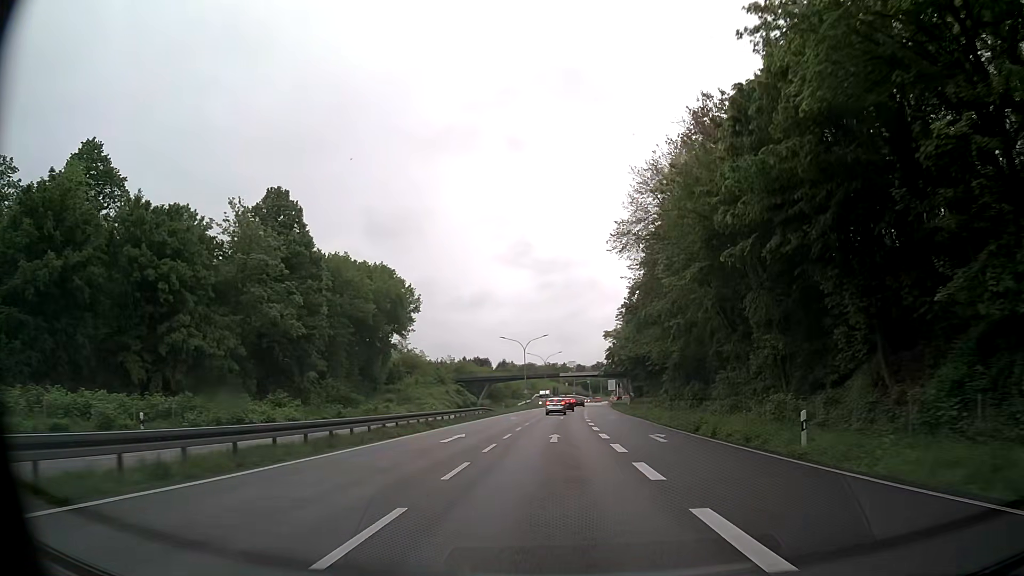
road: trunk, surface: asphalt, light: Day
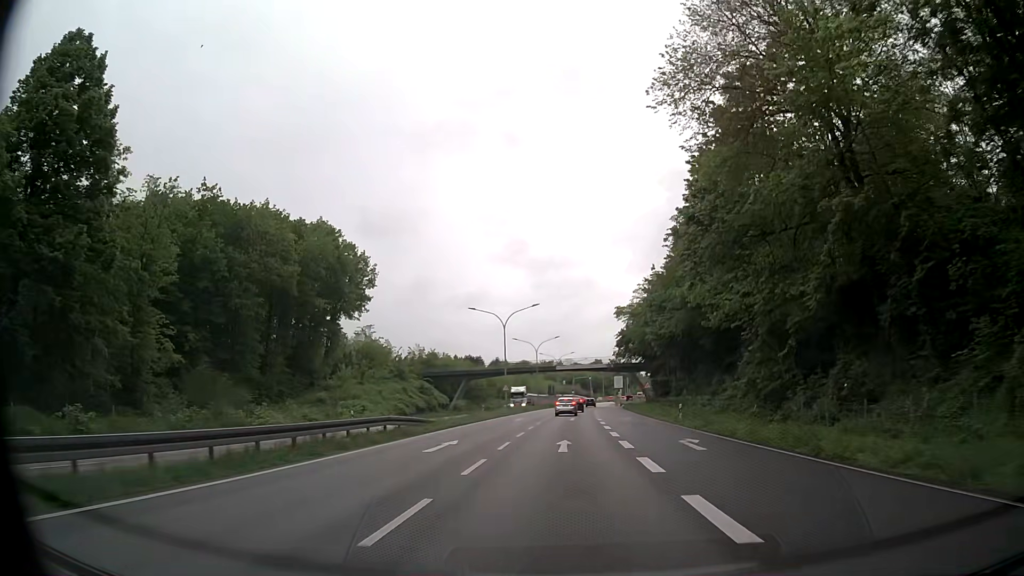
(+0.4, +29.1) m; +1°
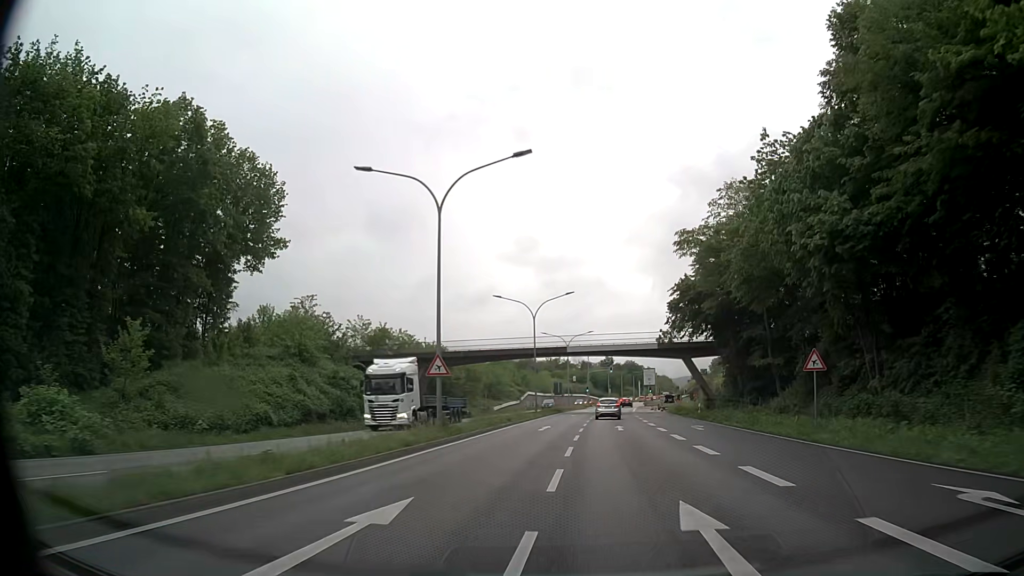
(-0.4, +38.1) m; 0°
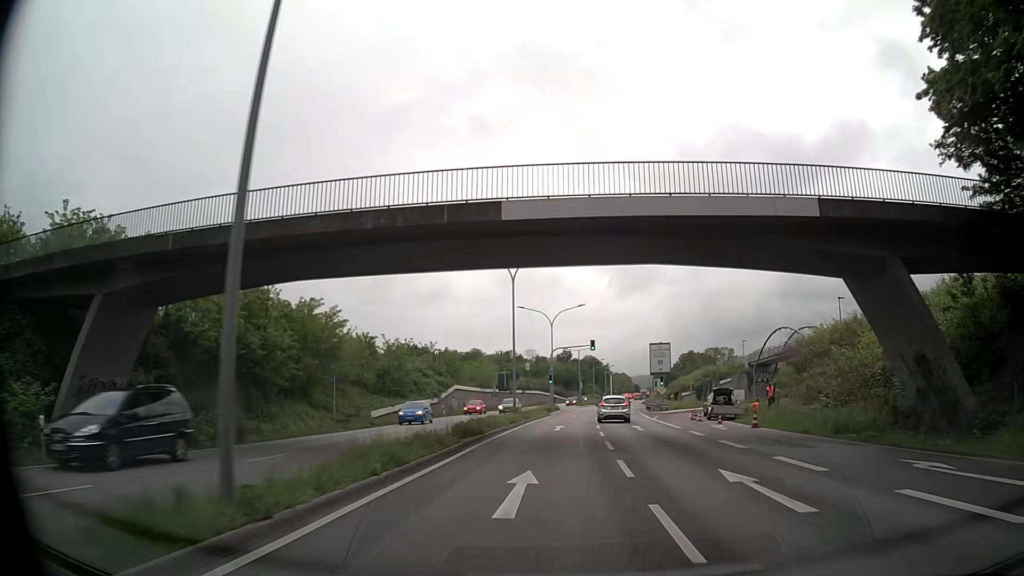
(+1.1, +46.5) m; +4°
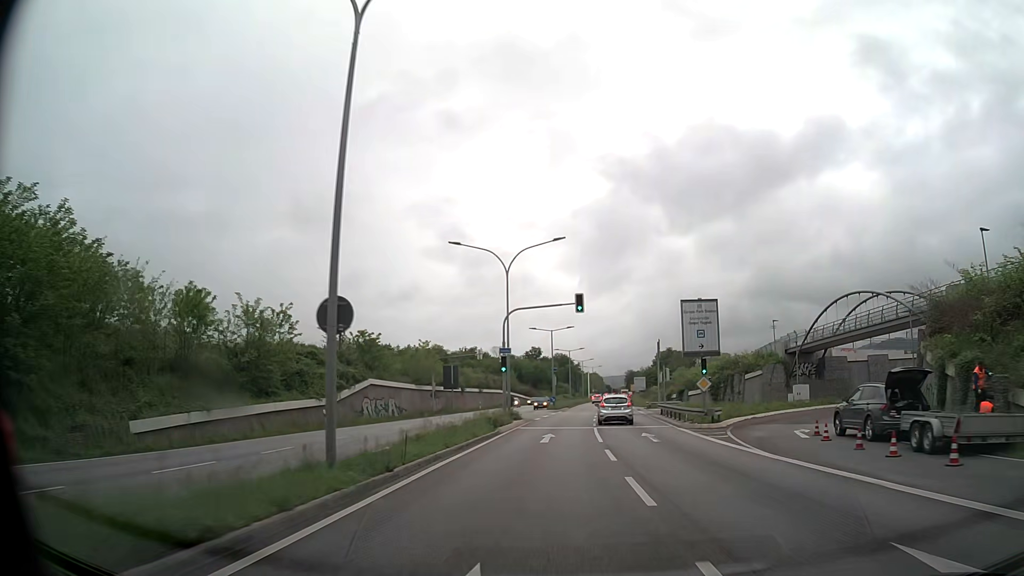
(+0.7, +27.1) m; +3°
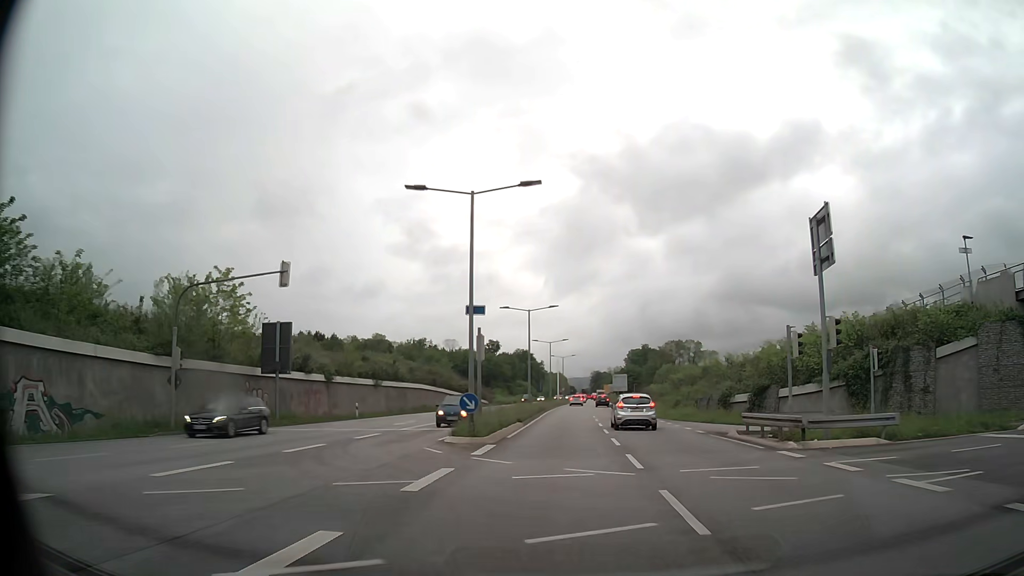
(+0.6, +43.3) m; +2°
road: primary
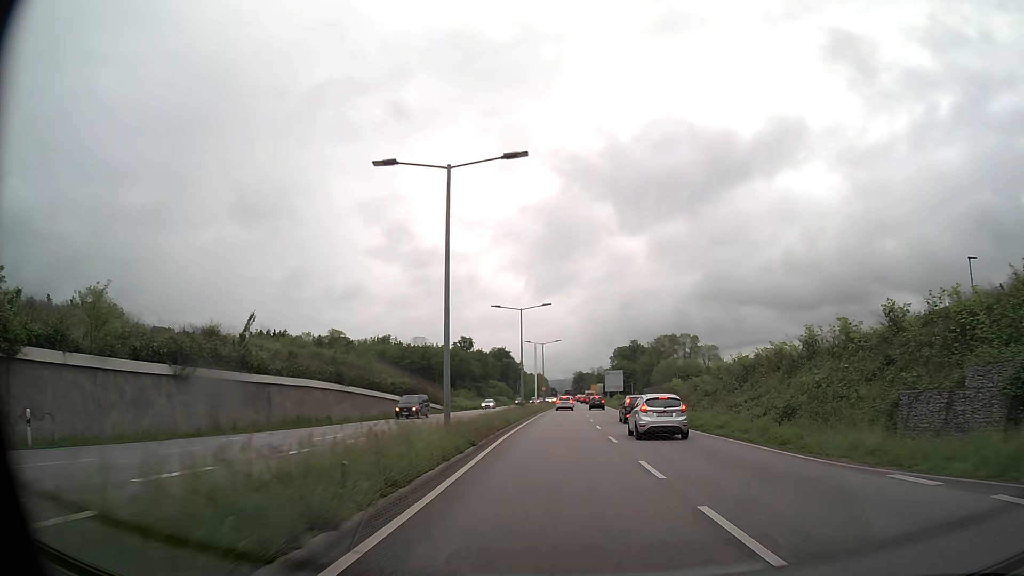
(+0.5, +31.3) m; +2°
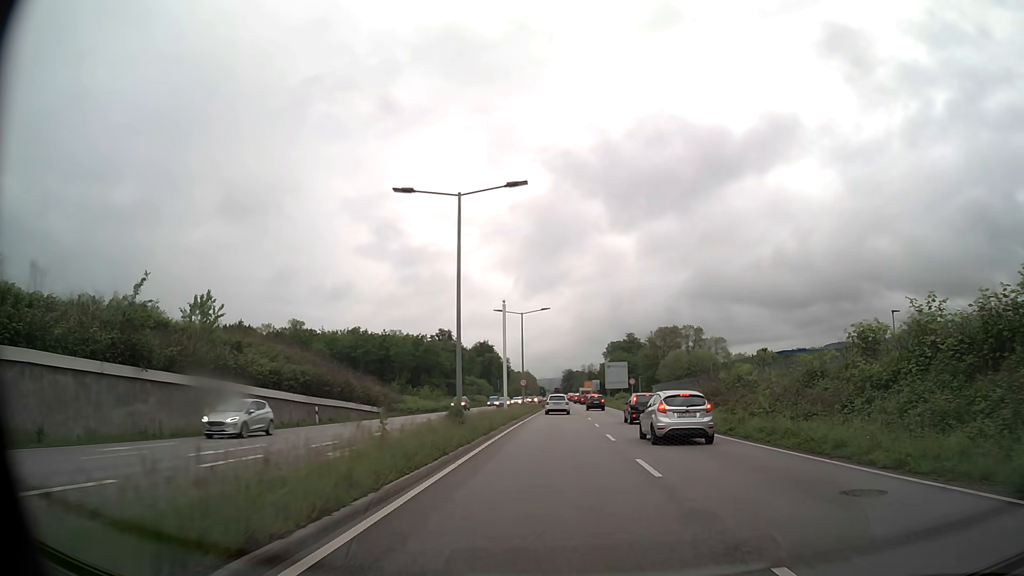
(+0.2, +27.0) m; +1°
